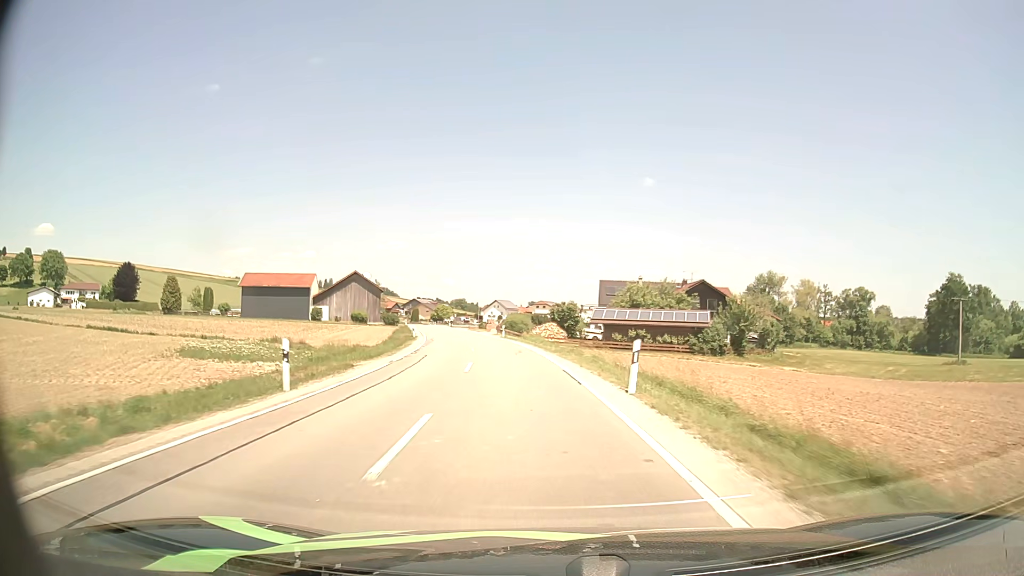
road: secondary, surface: asphalt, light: Day
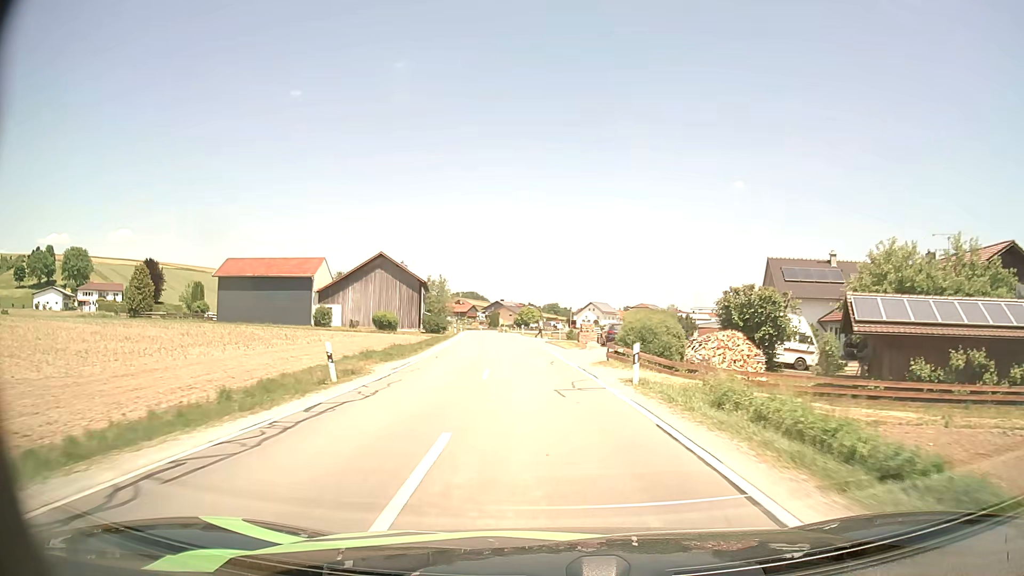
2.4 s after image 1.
(-3.3, +37.4) m; -8°
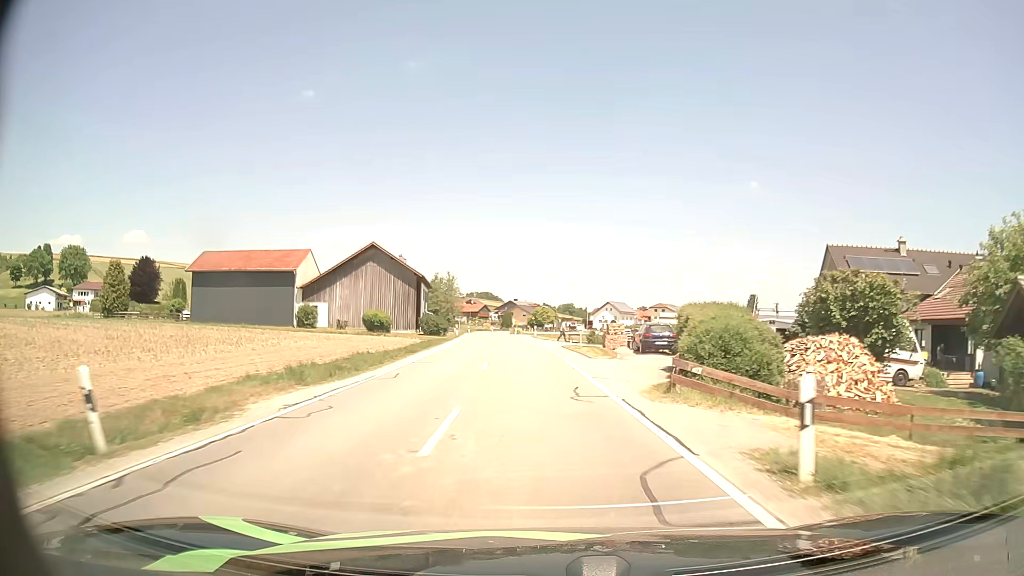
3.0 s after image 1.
(-0.1, +9.6) m; -1°
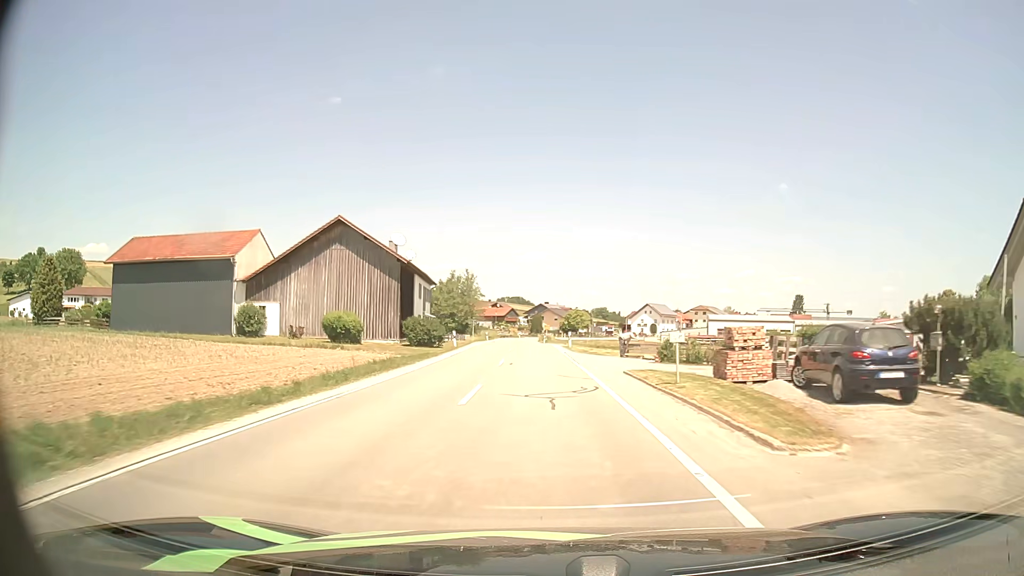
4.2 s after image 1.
(-0.4, +19.3) m; -3°
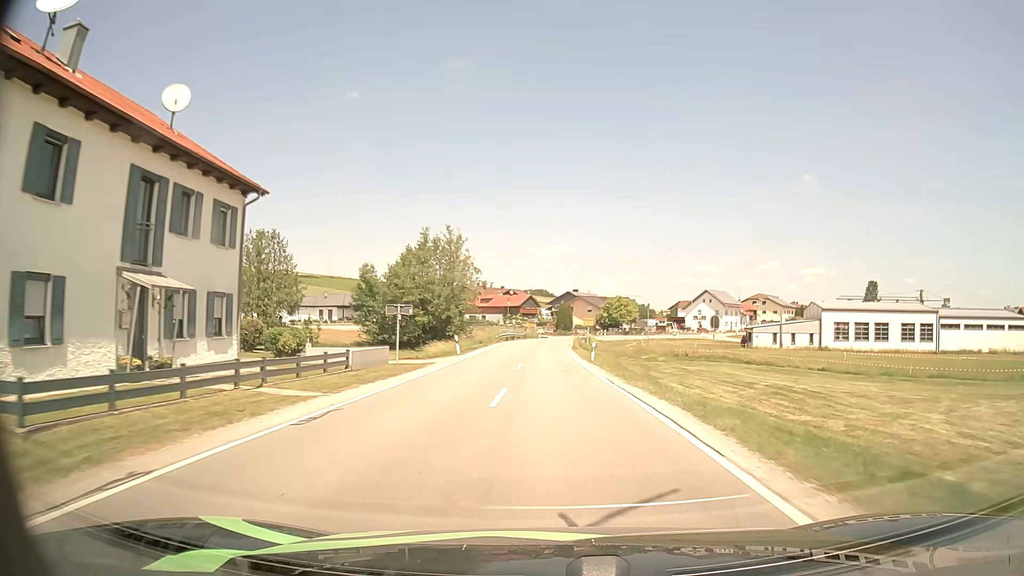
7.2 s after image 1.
(-1.4, +48.0) m; -2°
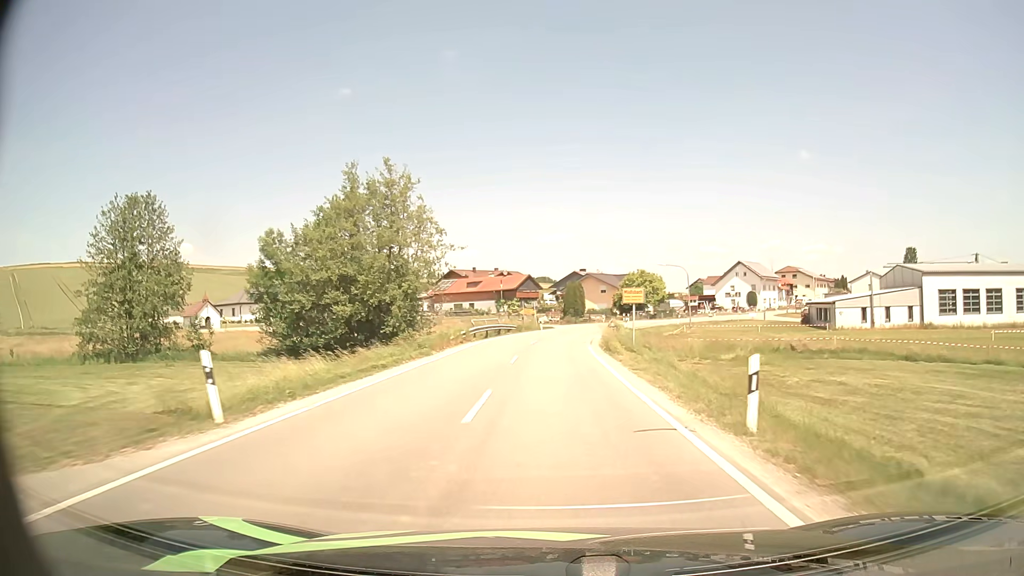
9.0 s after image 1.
(-0.1, +26.6) m; 0°
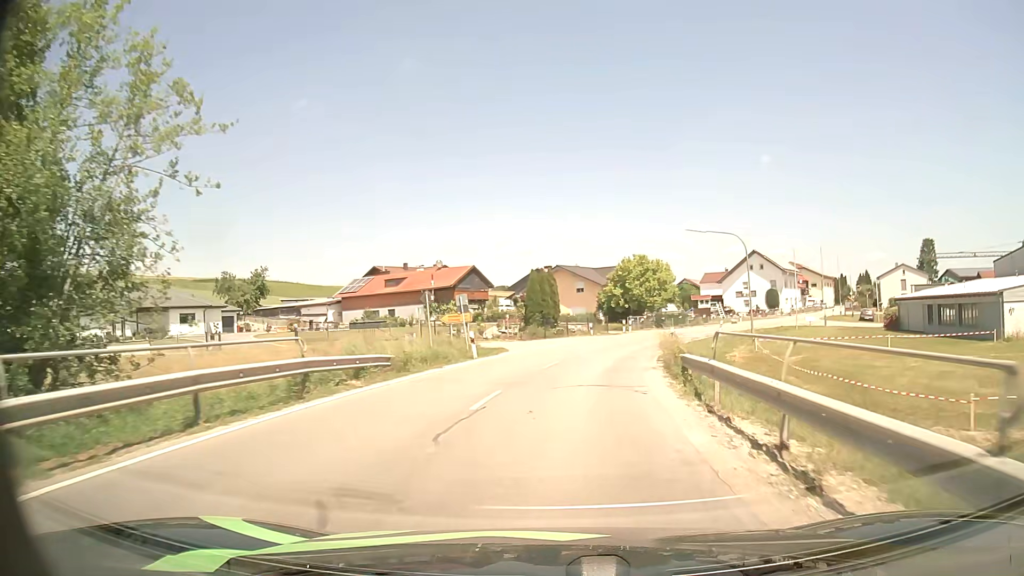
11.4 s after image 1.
(+0.5, +32.9) m; +3°
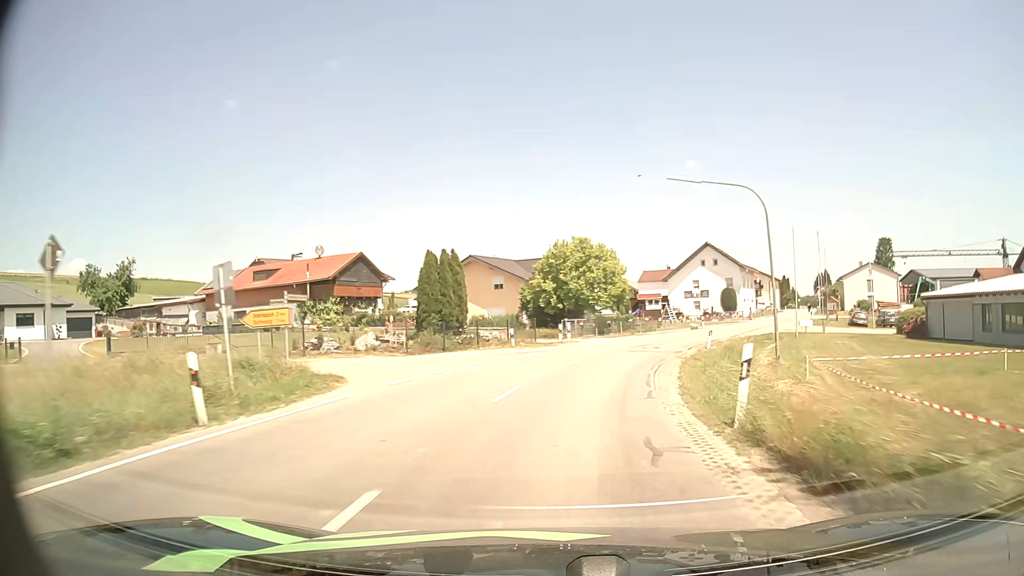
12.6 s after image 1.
(+0.8, +16.4) m; +7°
(0, +10) (+2, +20) (+4, +30) (+8, +39) (+12, +48) (+17, +57) (+22, +66) (+26, +74) (+31, +83) (+35, +92) m
